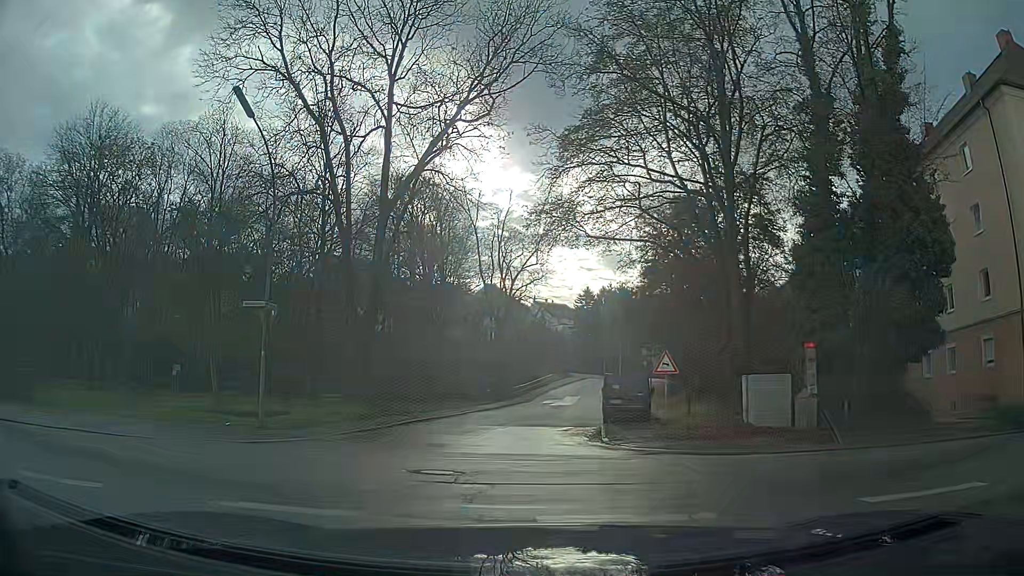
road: residential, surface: asphalt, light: Day
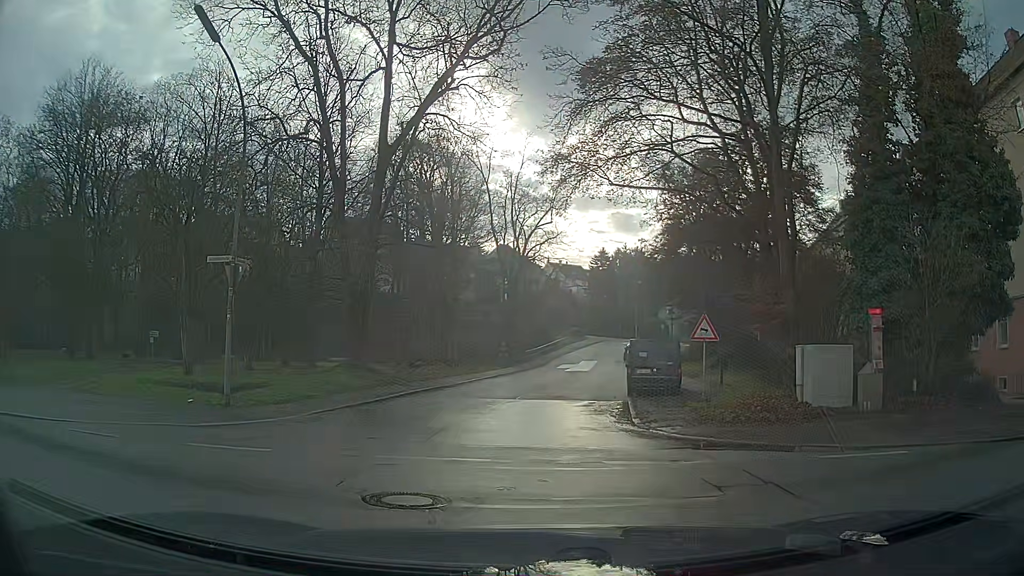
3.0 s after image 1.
(-0.1, +3.1) m; -1°
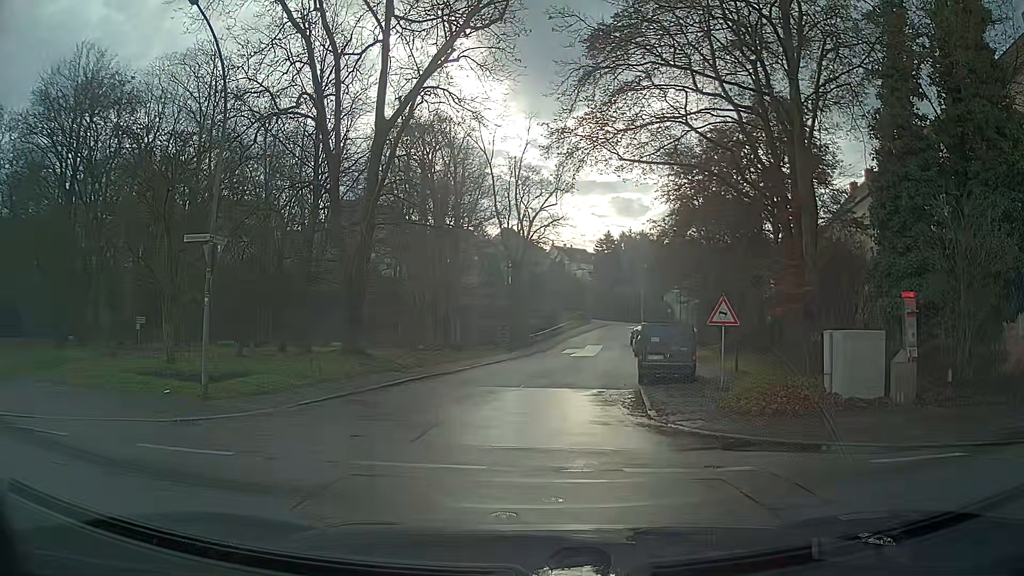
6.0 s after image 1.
(0.0, +1.4) m; 0°
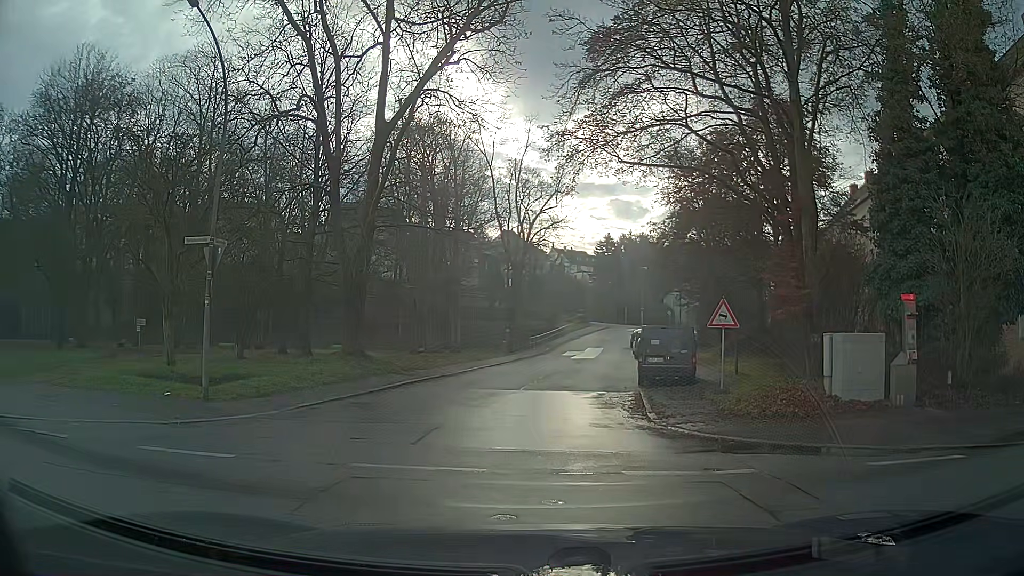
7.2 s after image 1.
(0.0, +0.1) m; 0°
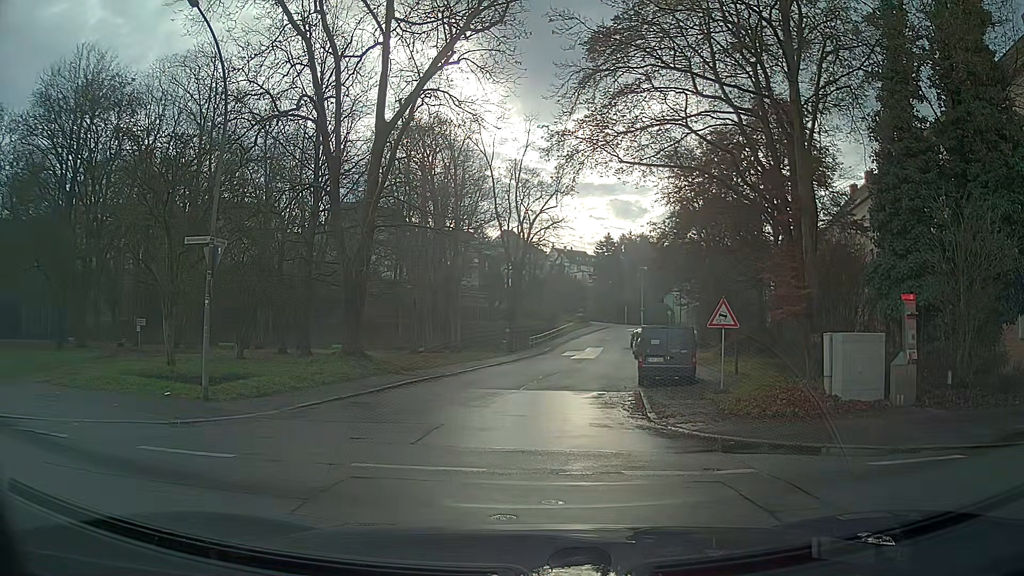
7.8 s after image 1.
(0.0, 0.0) m; 0°
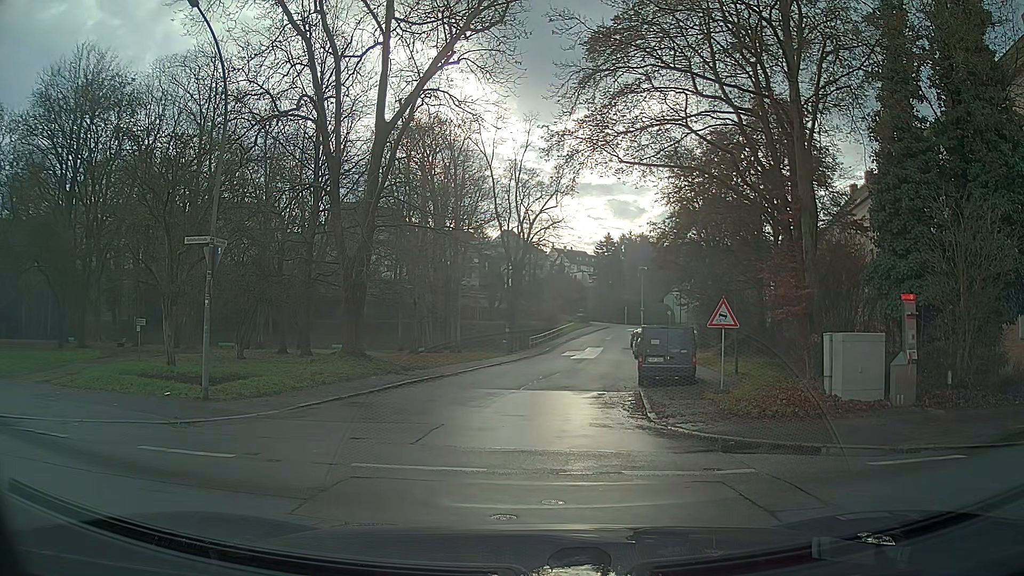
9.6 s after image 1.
(0.0, 0.0) m; 0°
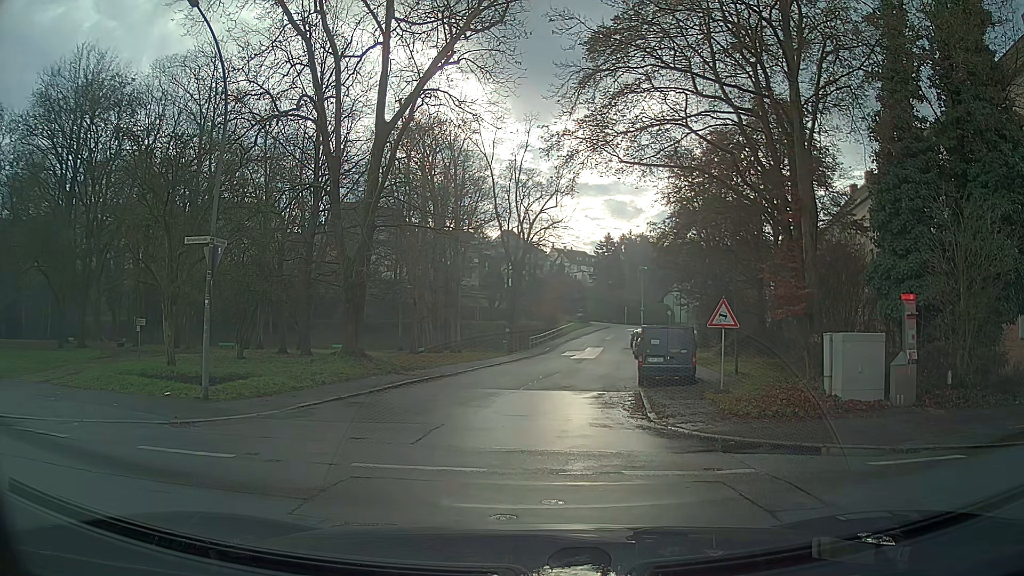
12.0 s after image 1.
(0.0, 0.0) m; 0°
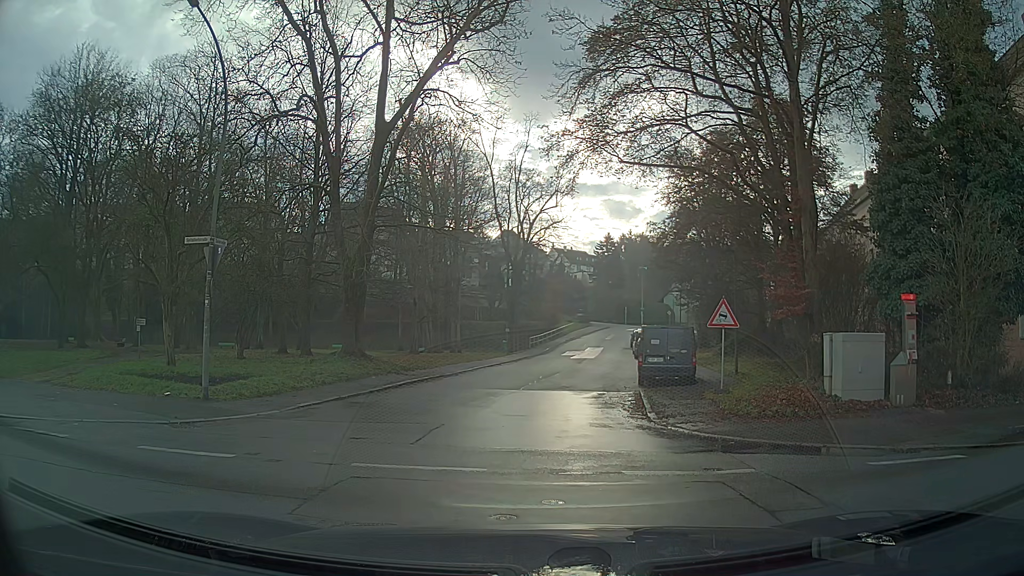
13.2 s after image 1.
(0.0, 0.0) m; 0°
(0, +10) (0, +20) (+2, +30) (+3, +40) (+5, +50) (+6, +60) (+8, +69) (+10, +79) (+13, +89) (+17, +98) m
